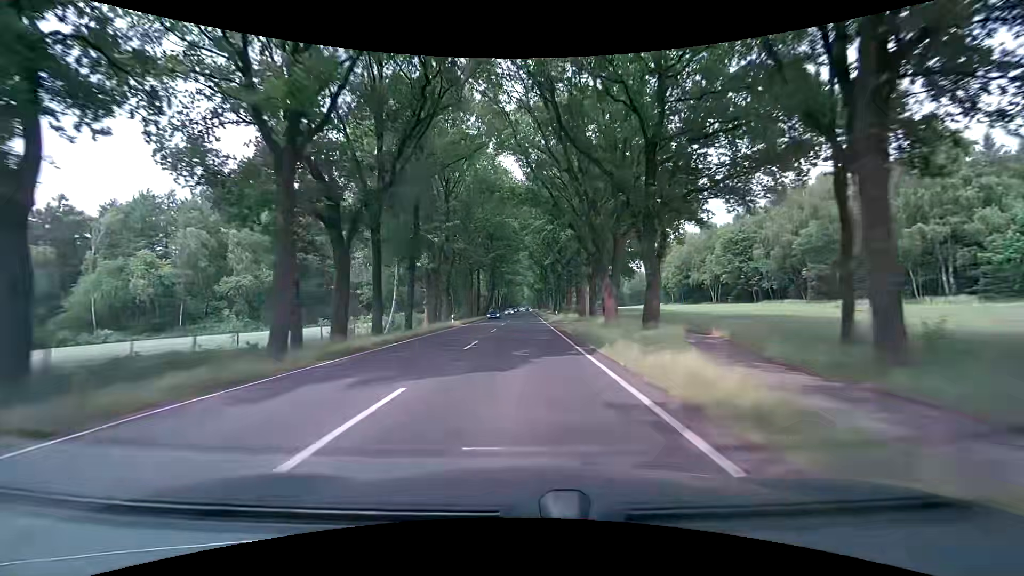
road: primary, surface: asphalt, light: Day
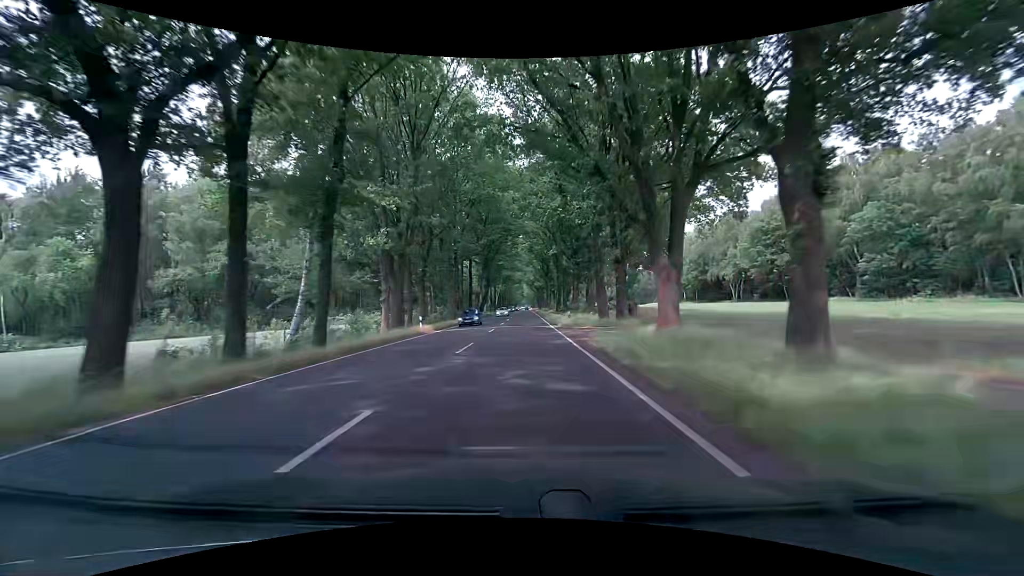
(+0.1, +14.3) m; 0°
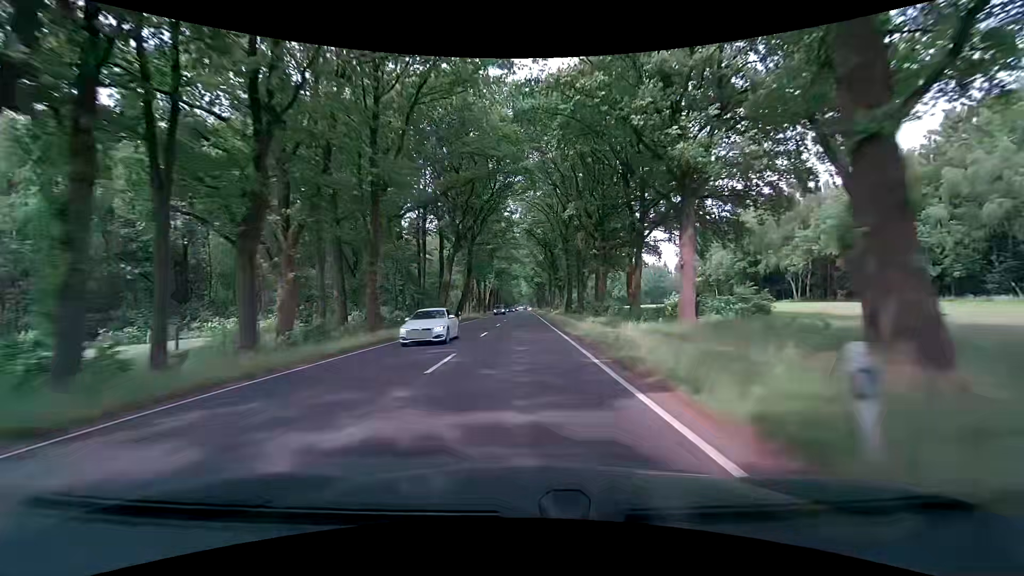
(+0.1, +29.4) m; +1°
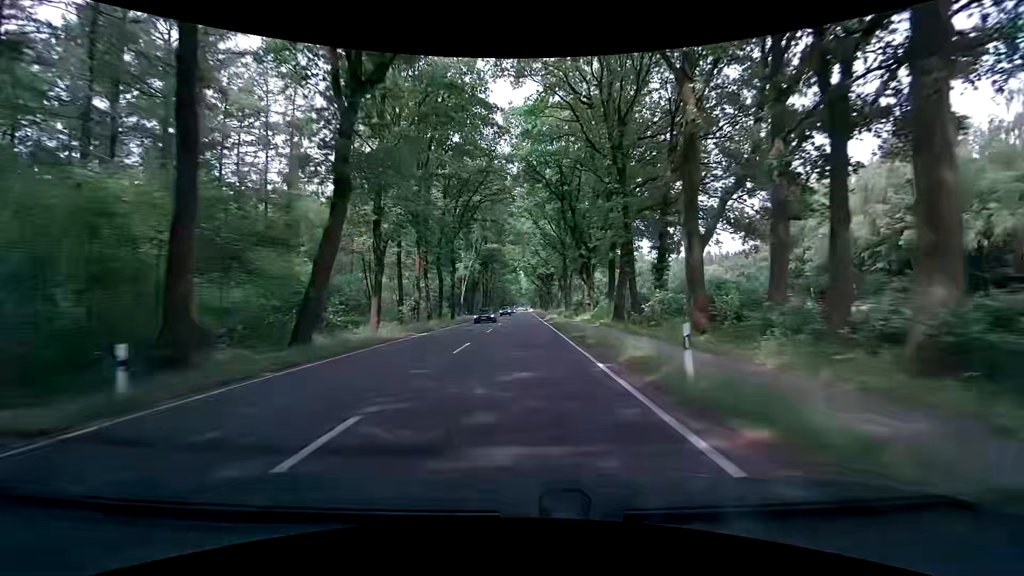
(-0.2, +45.4) m; 0°
(0, +10) (0, +20) (0, +30) (0, +40) (0, +50) (0, +60) (0, +70) (0, +80) (0, +90) (0, +100) m
